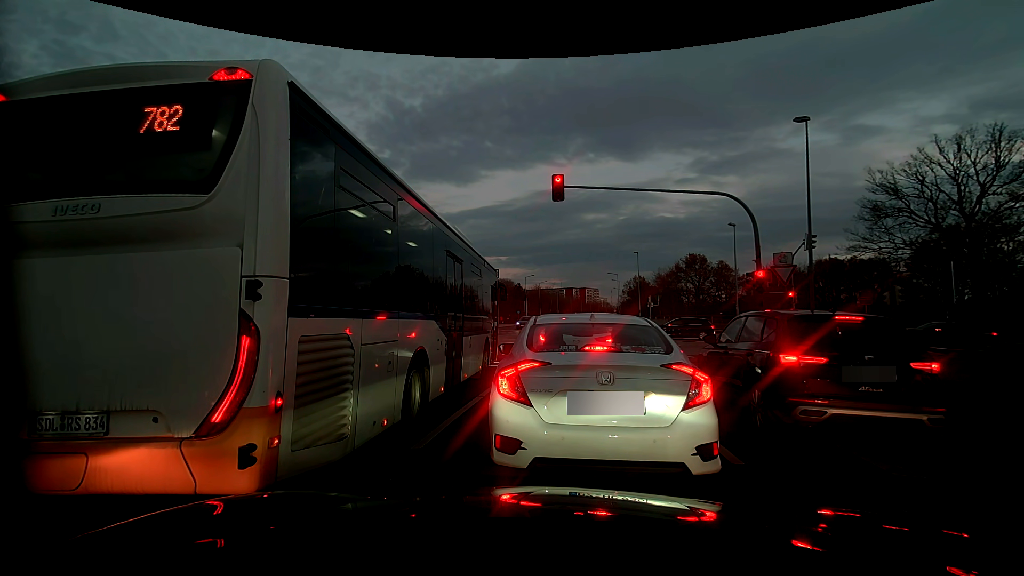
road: residential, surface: asphalt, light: Dusk
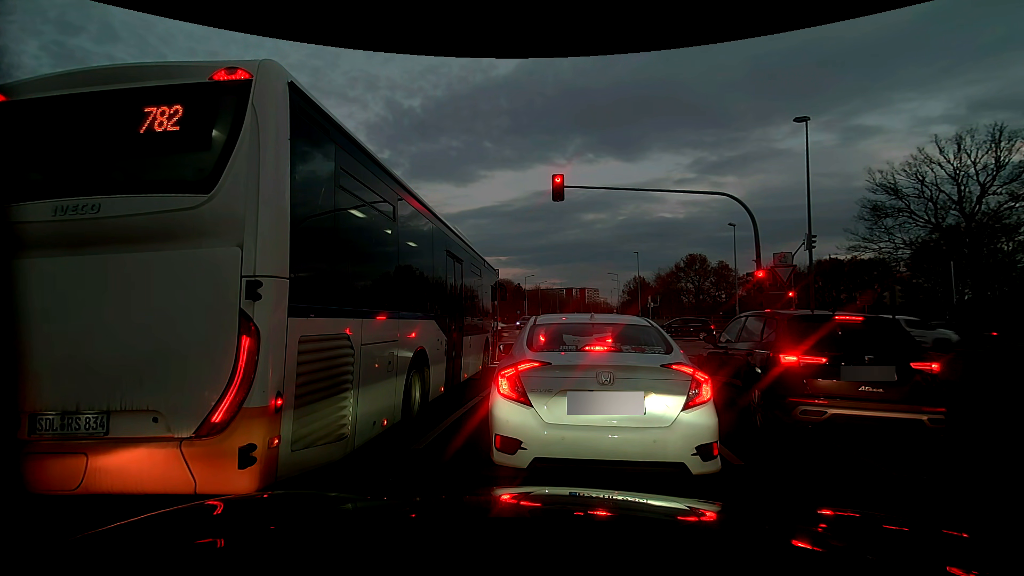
(0.0, 0.0) m; 0°
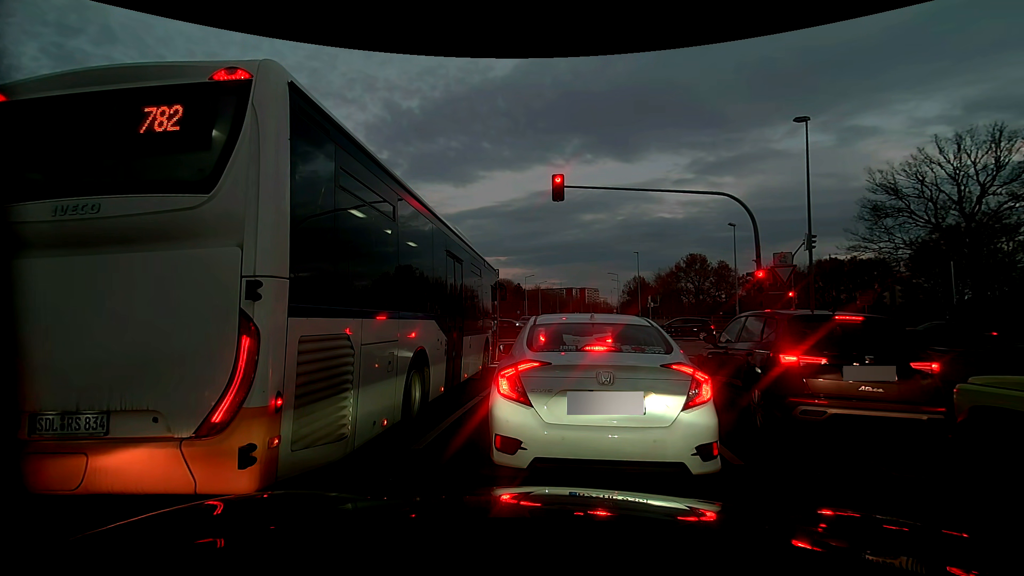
(0.0, 0.0) m; 0°
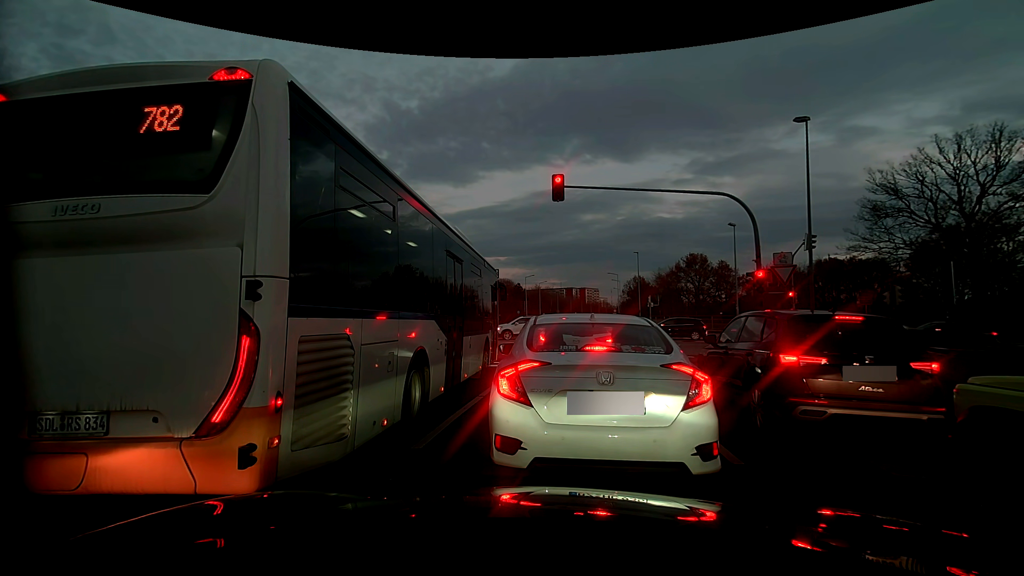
(0.0, 0.0) m; 0°
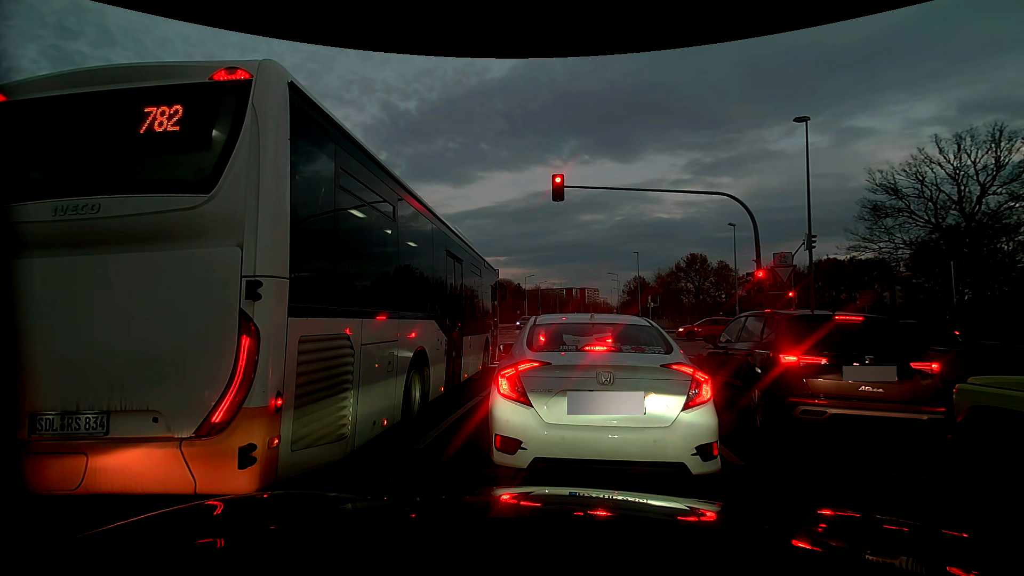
(0.0, 0.0) m; 0°
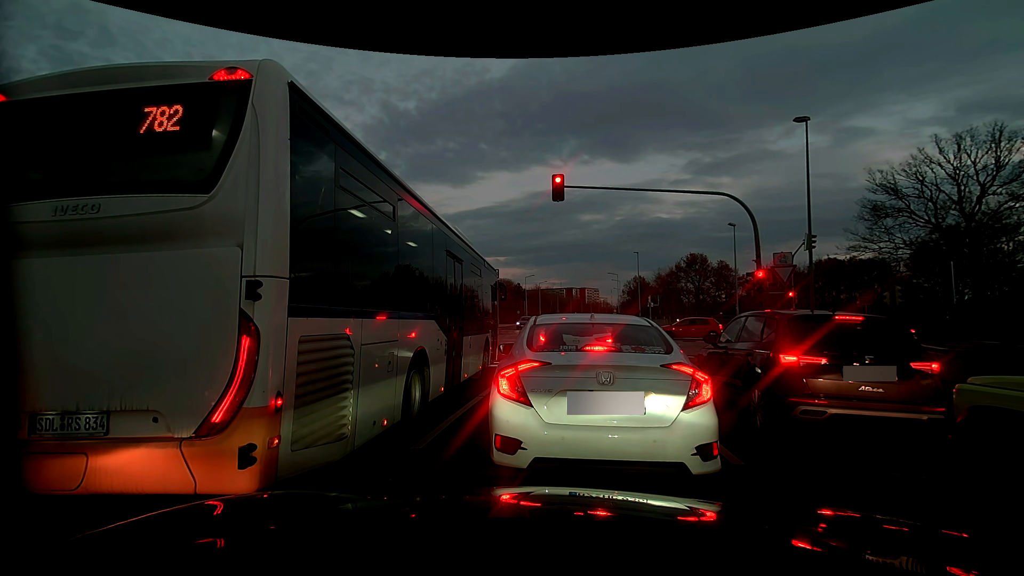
(0.0, 0.0) m; 0°
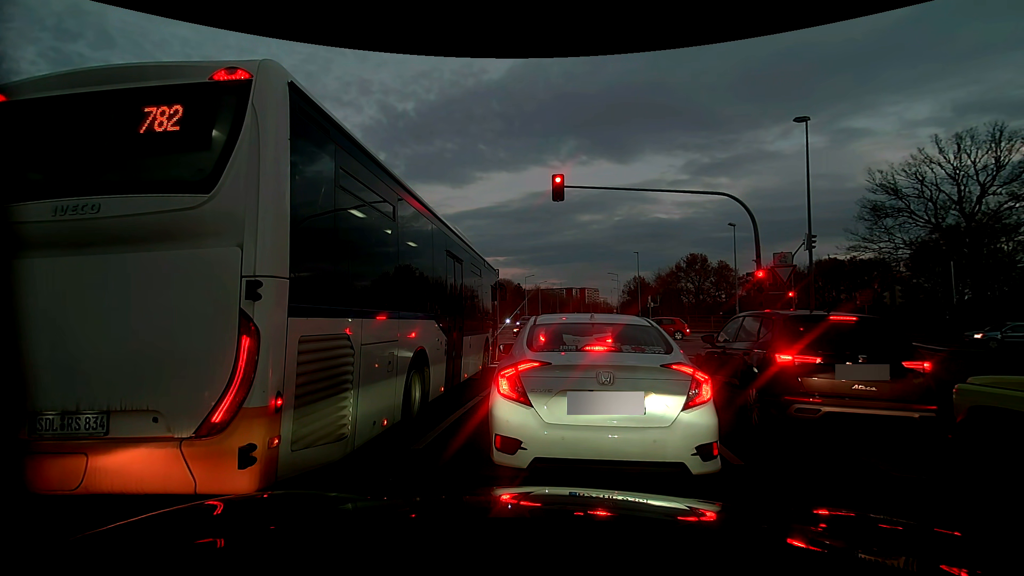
(0.0, 0.0) m; 0°
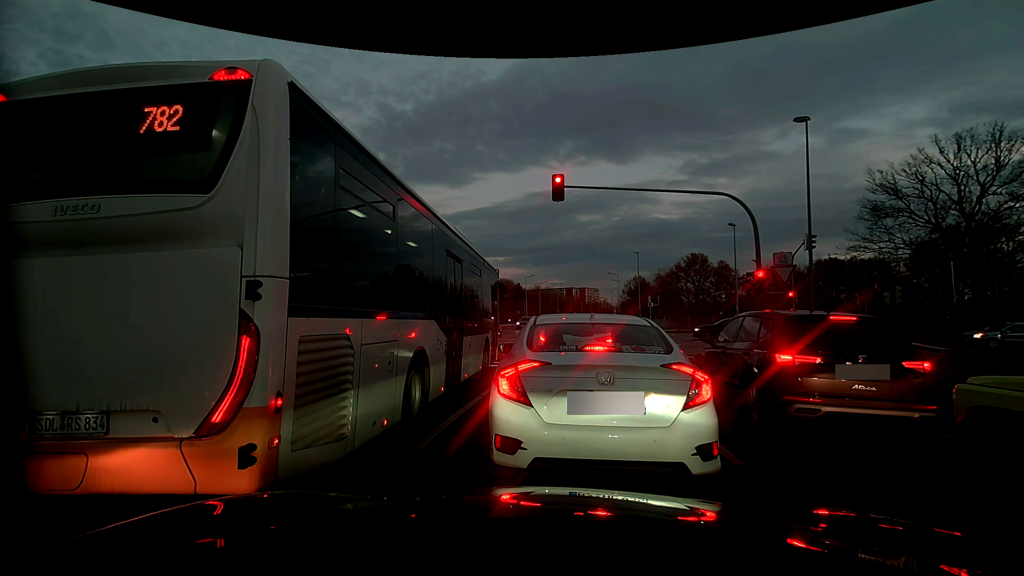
(0.0, 0.0) m; 0°
(+1, +10) (+2, +20) (+4, +30) (+5, +40) (+7, +50) (+8, +59) (+10, +69) (+12, +79) (+13, +89) (+15, +99) m
